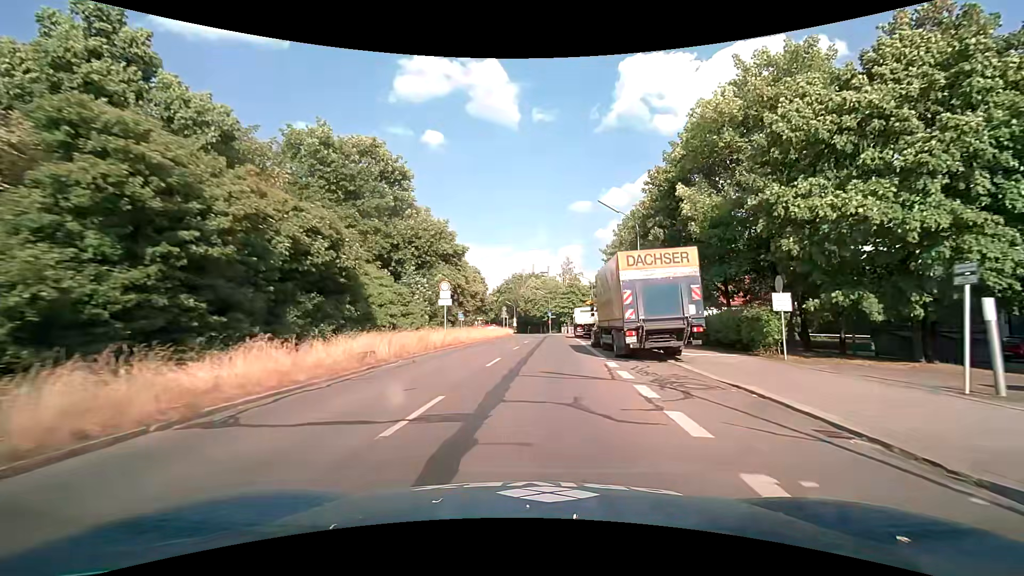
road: tertiary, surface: asphalt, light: Day
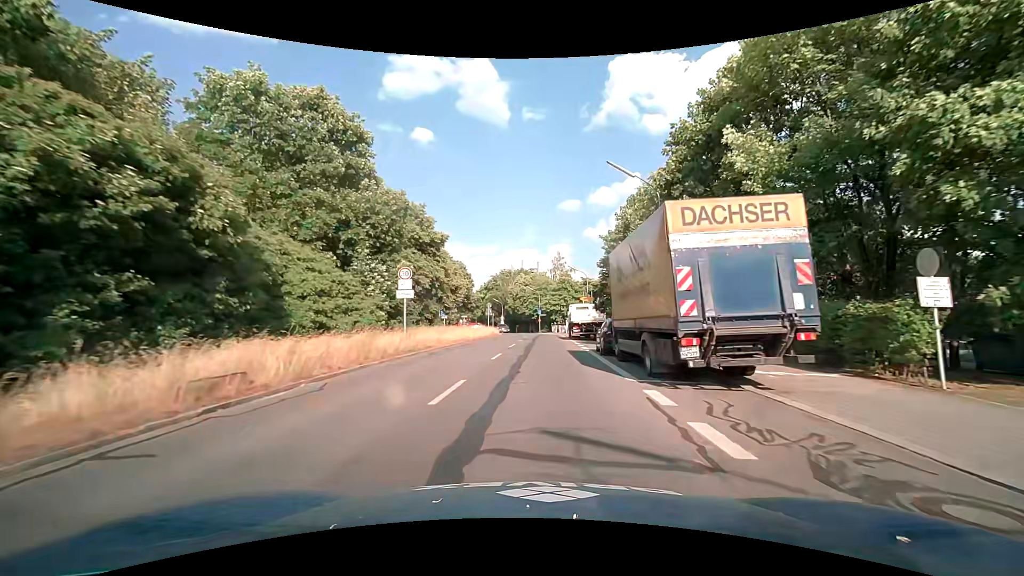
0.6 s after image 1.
(0.0, +7.0) m; 0°
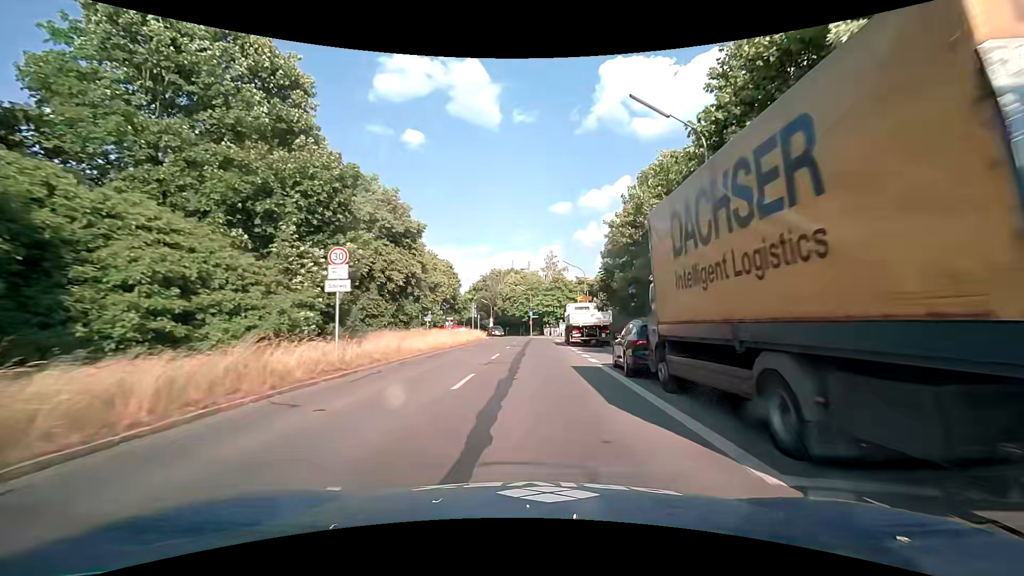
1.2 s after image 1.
(+0.1, +6.8) m; +1°
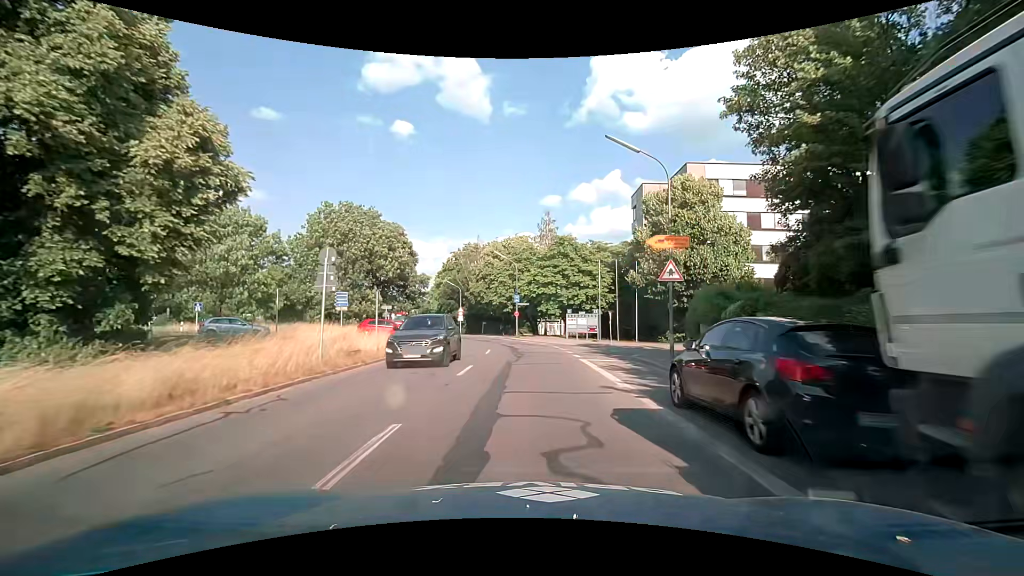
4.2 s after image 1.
(+0.6, +34.0) m; +2°
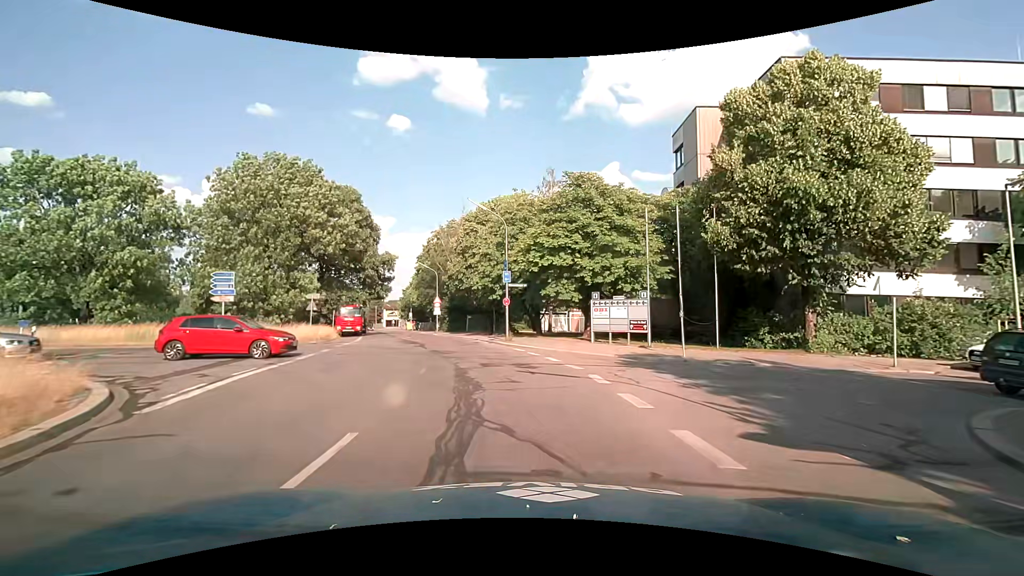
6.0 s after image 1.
(+0.1, +18.5) m; +1°
